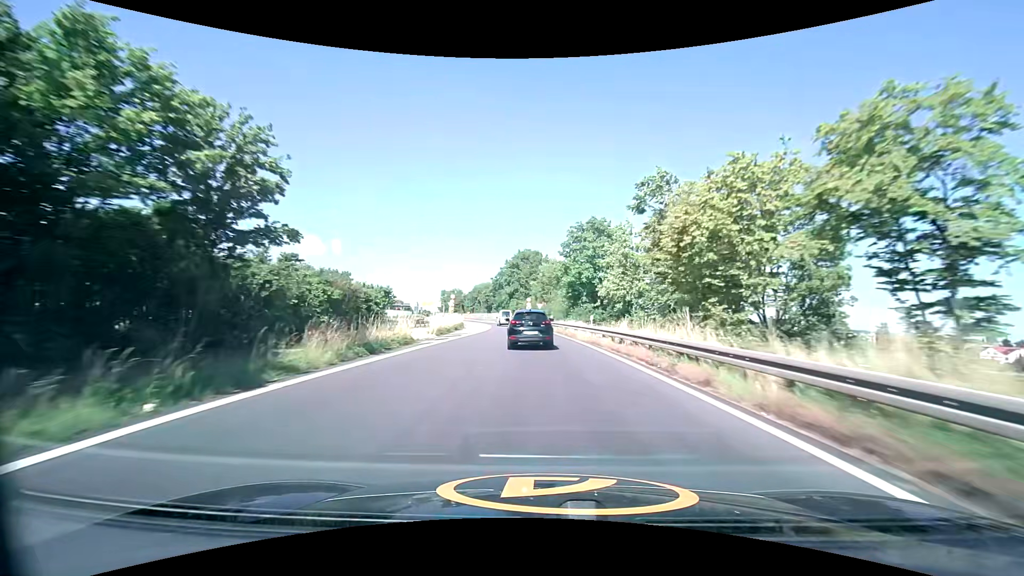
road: trunk_link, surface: asphalt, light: Day
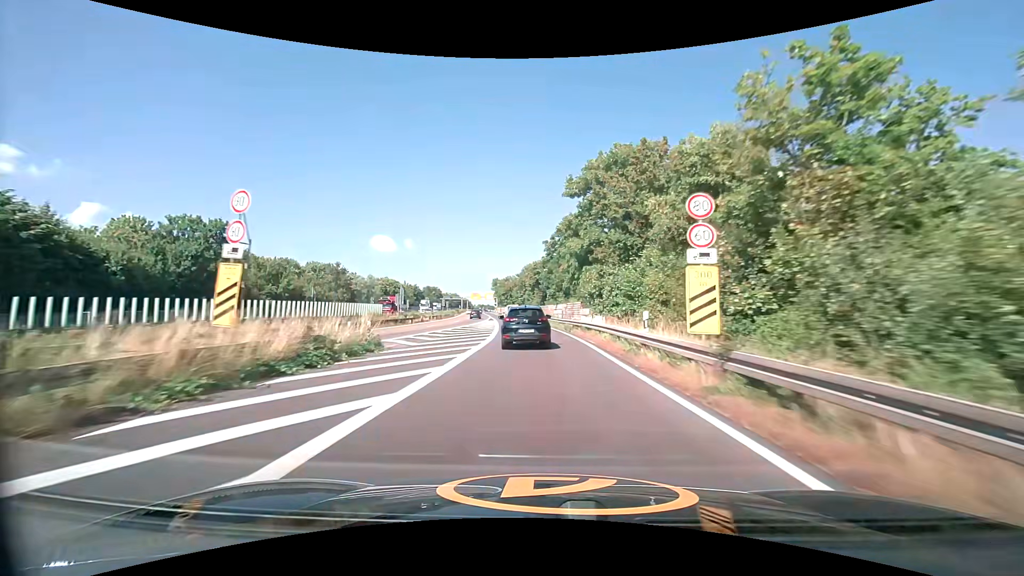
(-3.4, +60.7) m; -7°
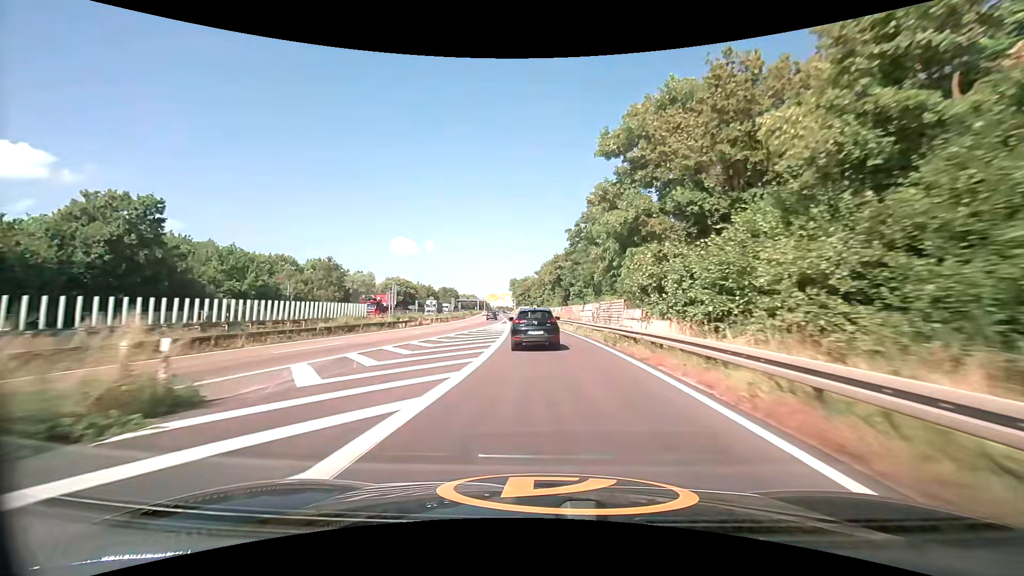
(-0.3, +11.7) m; -3°
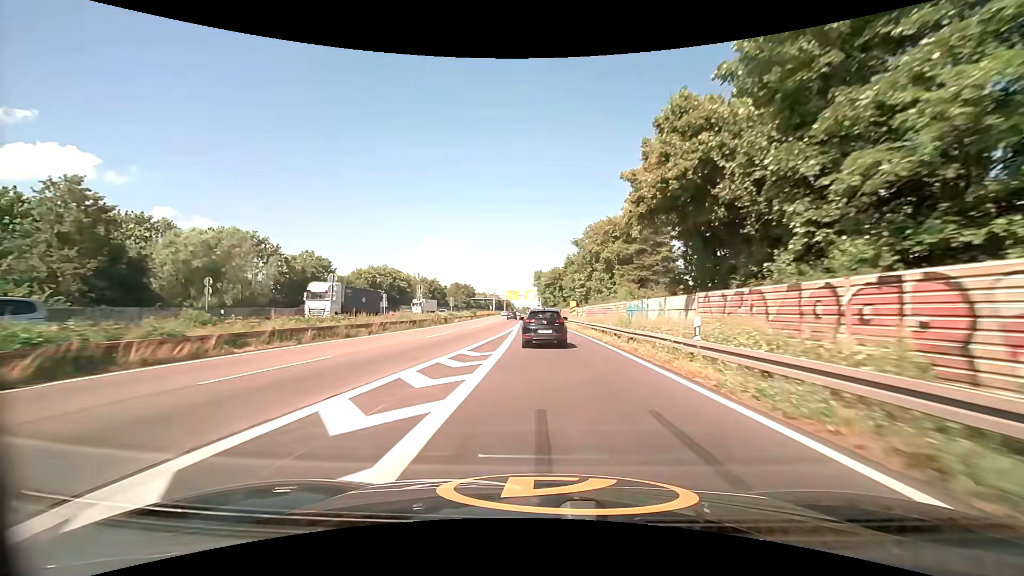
(-1.3, +45.8) m; -3°
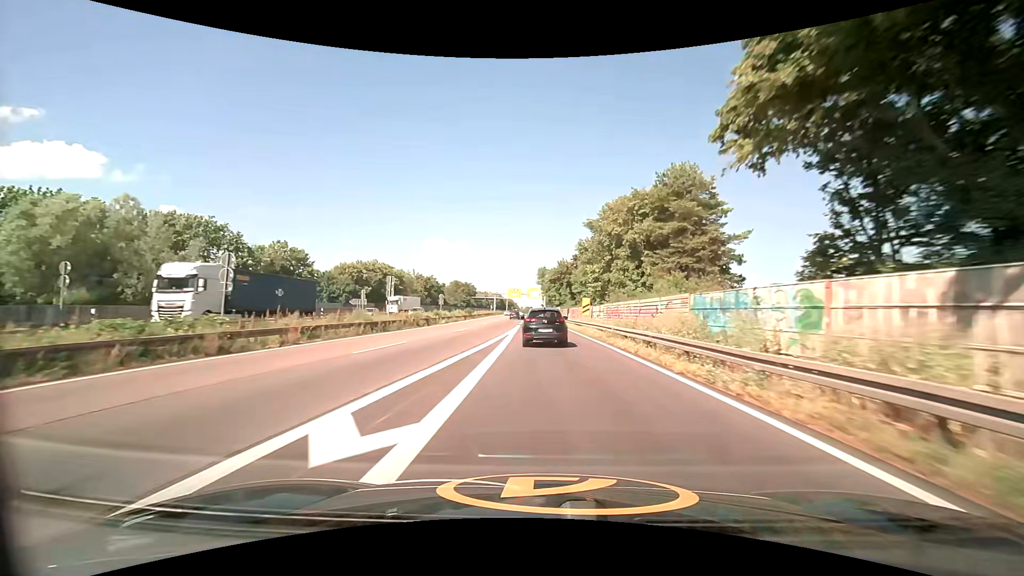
(-0.1, +11.5) m; 0°
(0, +10) (0, +20) (0, +30) (0, +40) (-1, +50) (-1, +60) (-1, +70) (-2, +80) (-2, +90) (-3, +100) m
